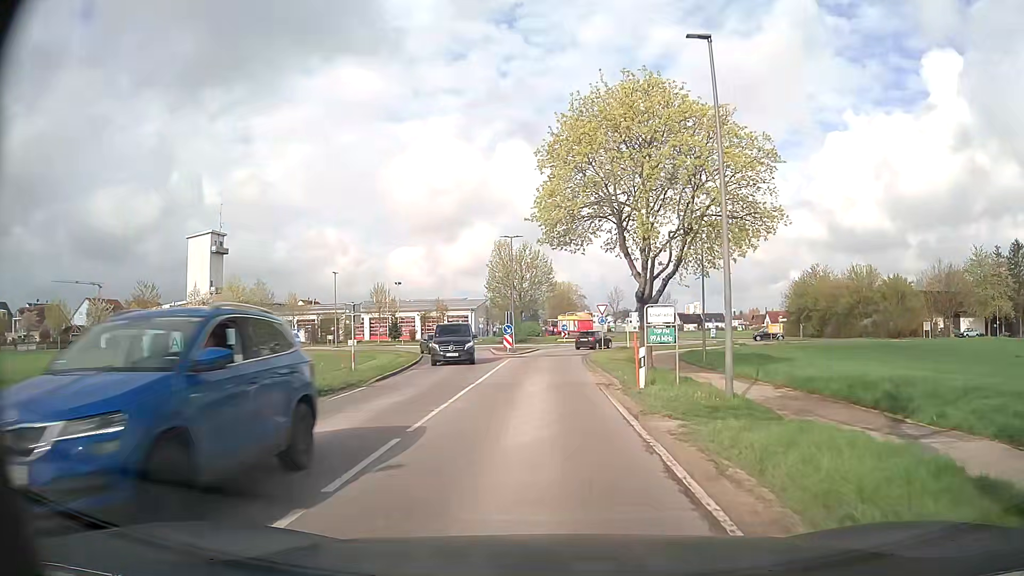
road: secondary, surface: asphalt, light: Day
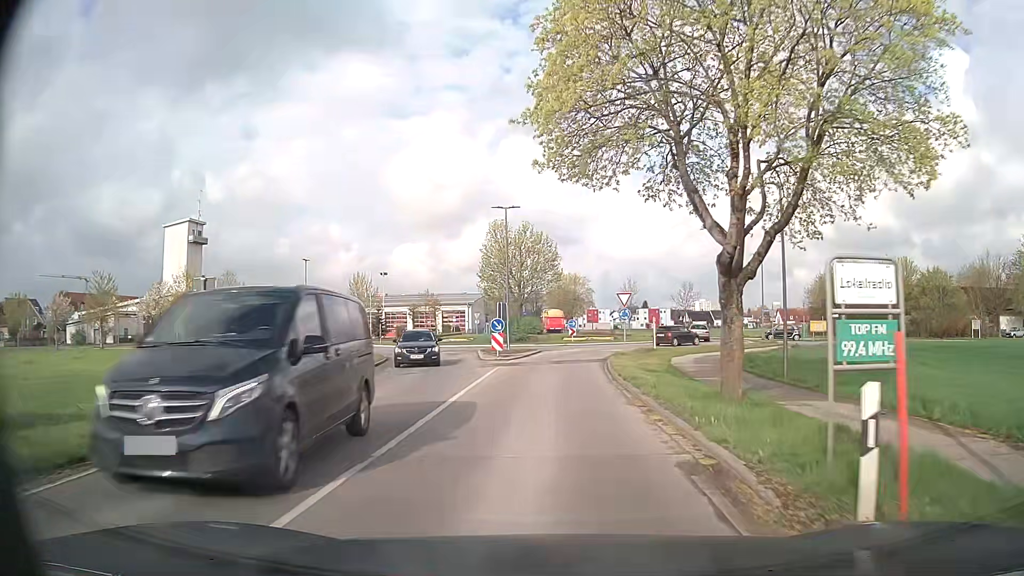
(-0.1, +10.9) m; -1°
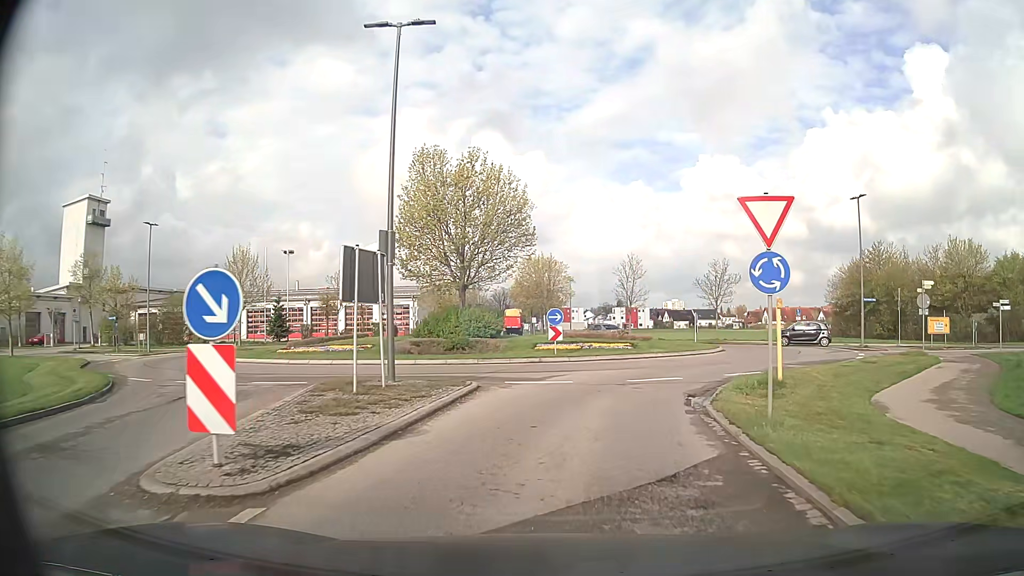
(+0.3, +24.3) m; +2°
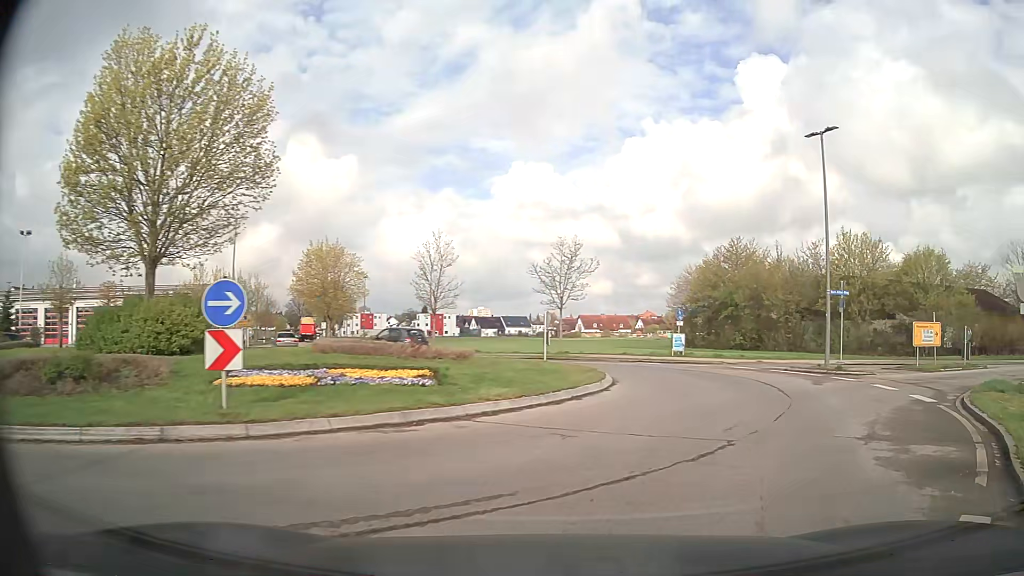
(+1.4, +15.5) m; +17°
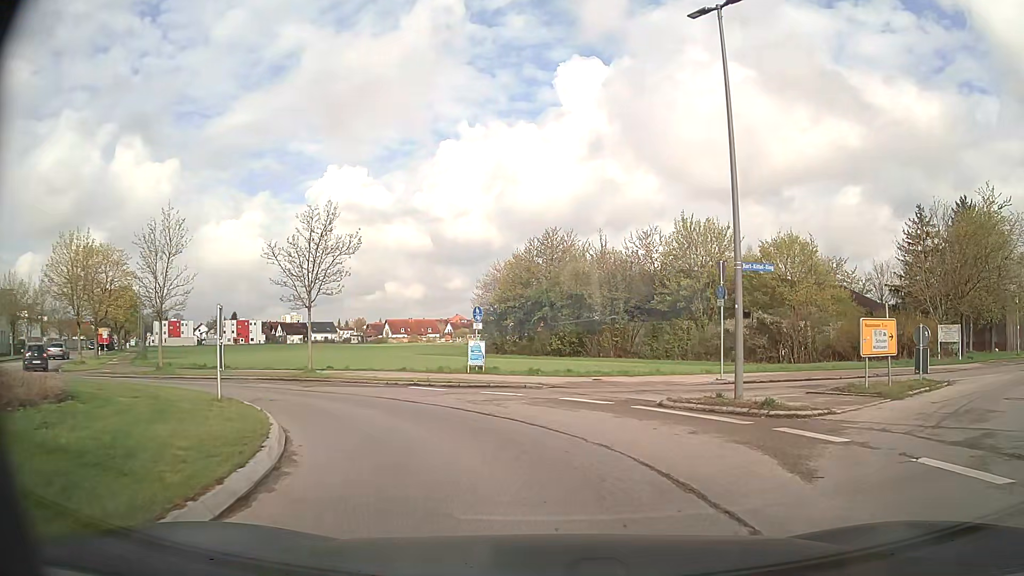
(+1.8, +10.3) m; +16°
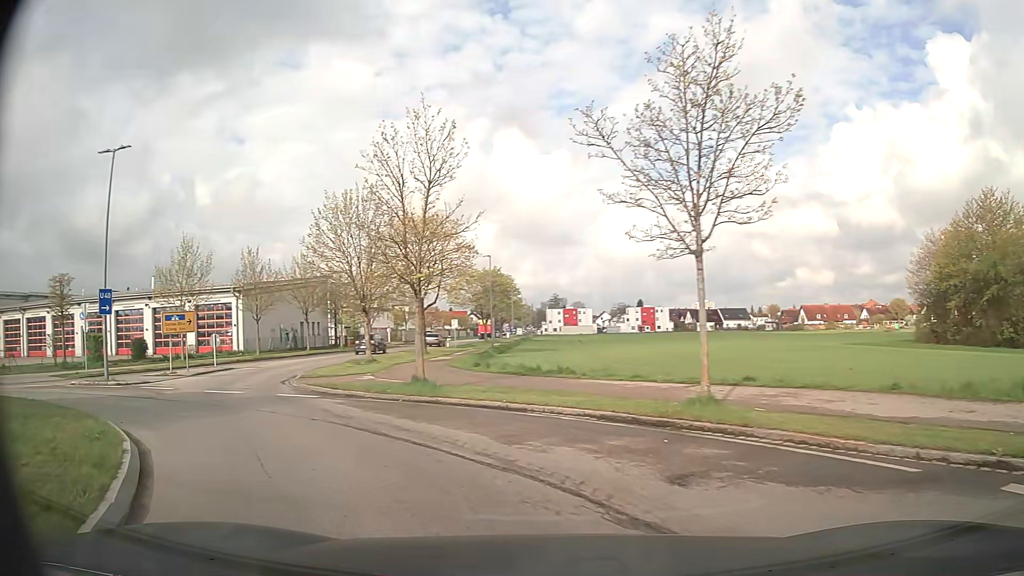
(-3.5, +13.5) m; -36°
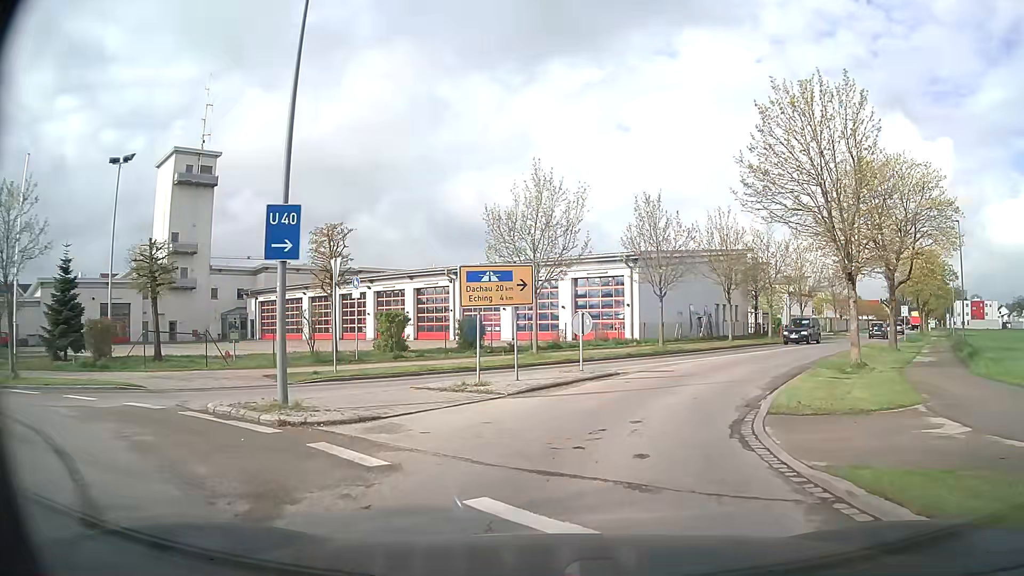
(-5.3, +13.5) m; -34°
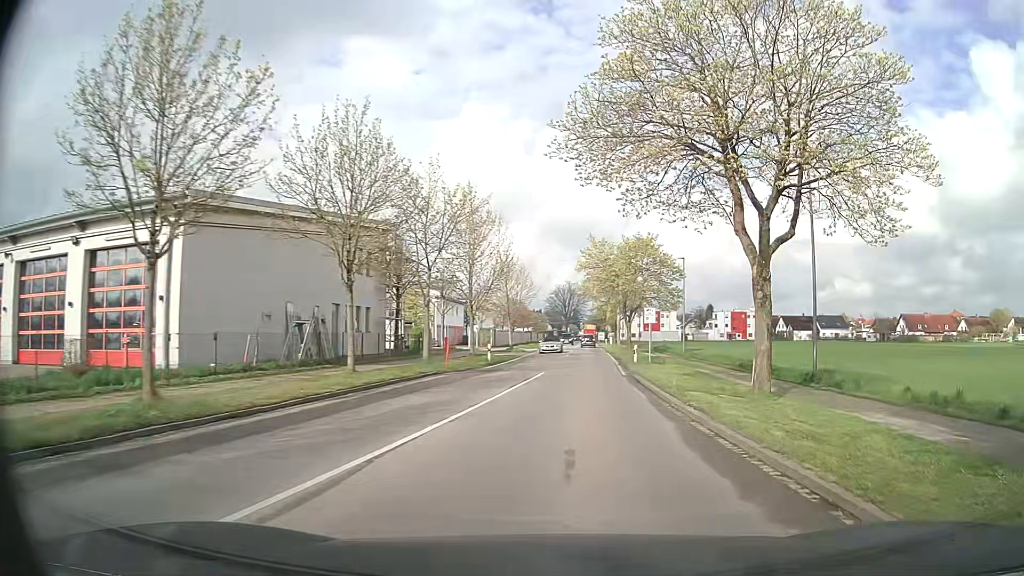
(+5.2, +21.1) m; +31°
(0, +10) (+1, +20) (+2, +30) (+2, +40) (+3, +50) (+3, +60) (+4, +70) (+4, +80) (+5, +90) (+6, +100) m
